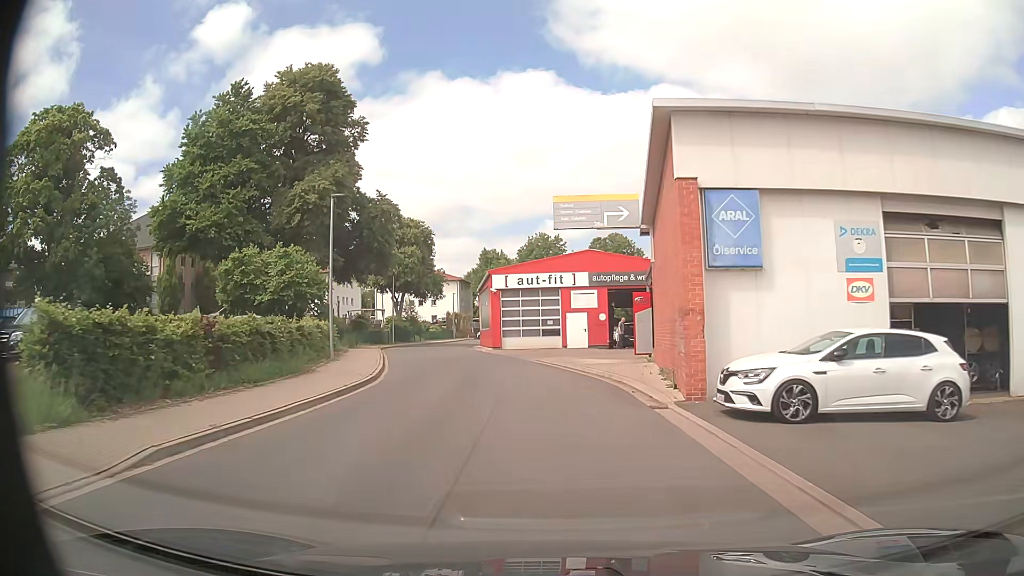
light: Day
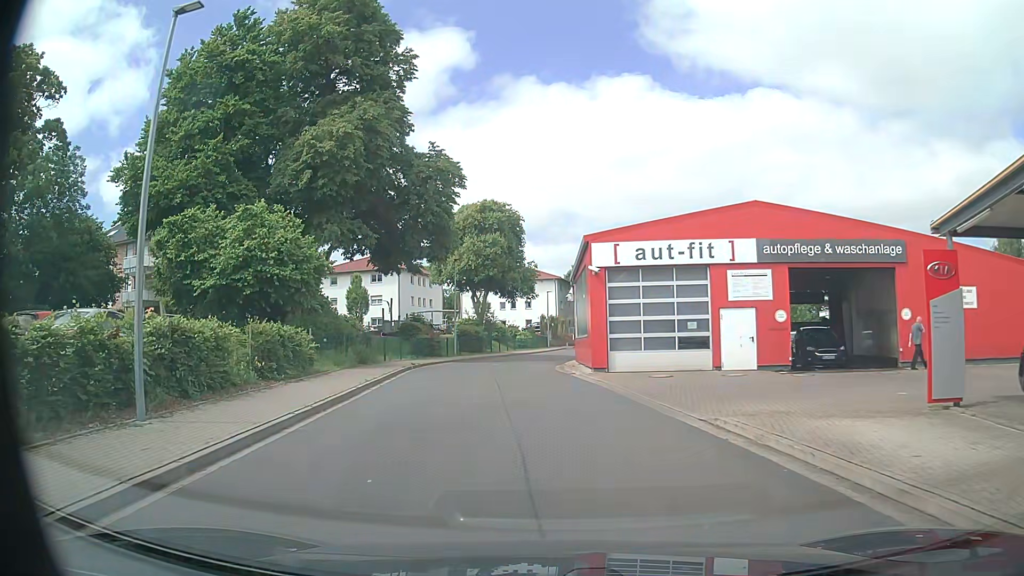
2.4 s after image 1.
(-1.0, +16.3) m; -8°
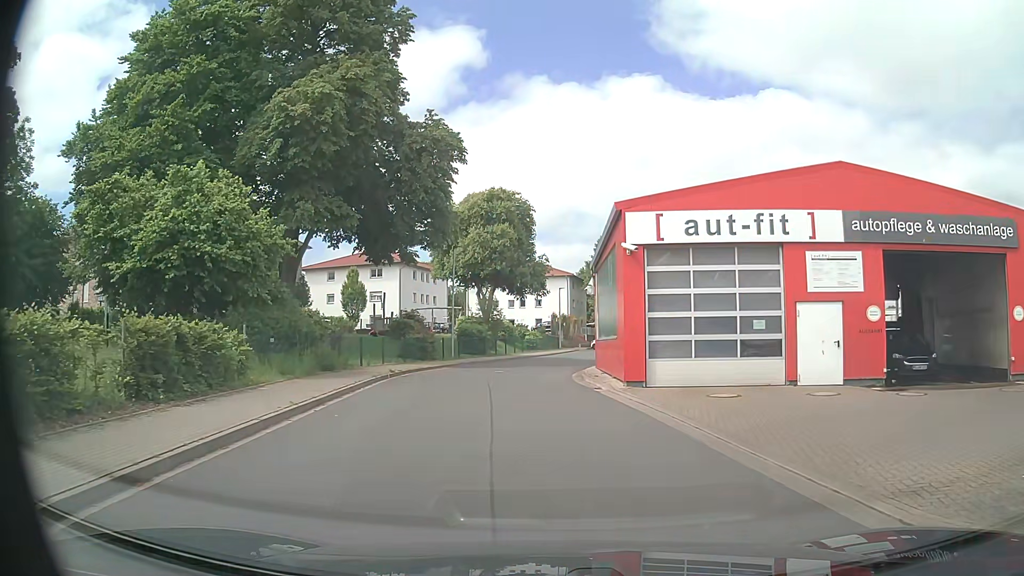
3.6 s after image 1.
(-0.3, +5.9) m; -3°
